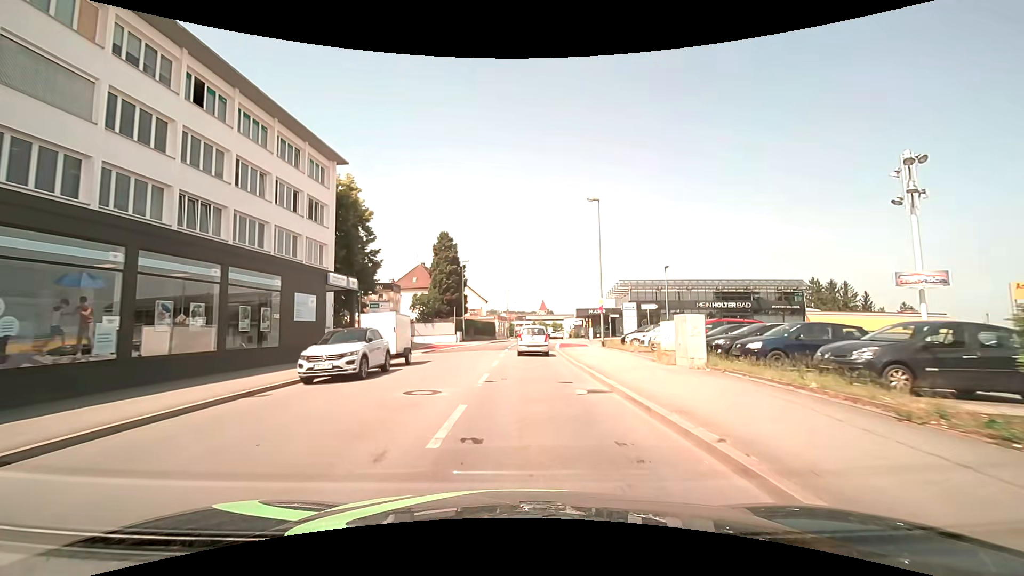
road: tertiary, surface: asphalt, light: Day
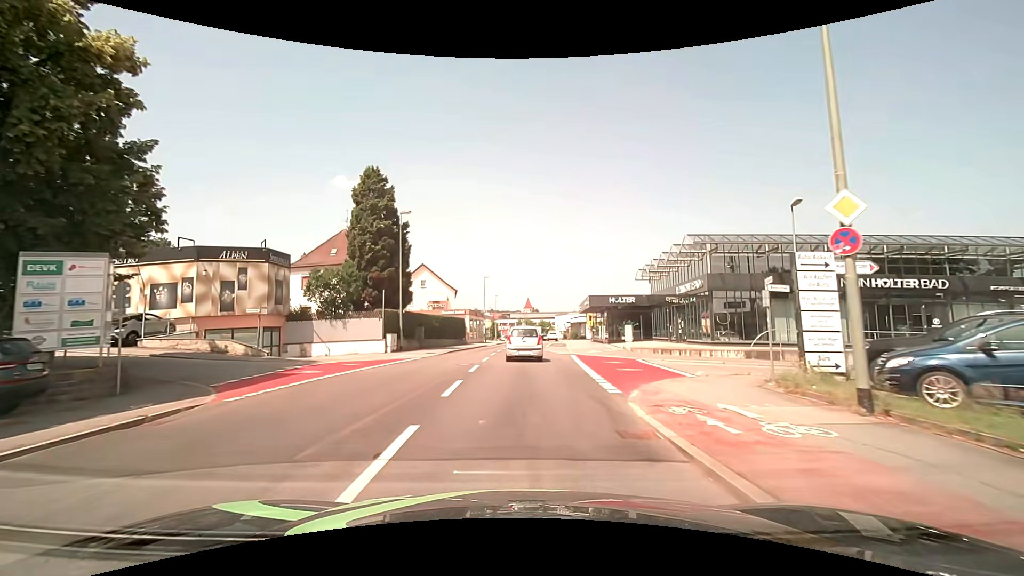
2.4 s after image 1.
(+0.5, +26.0) m; +2°
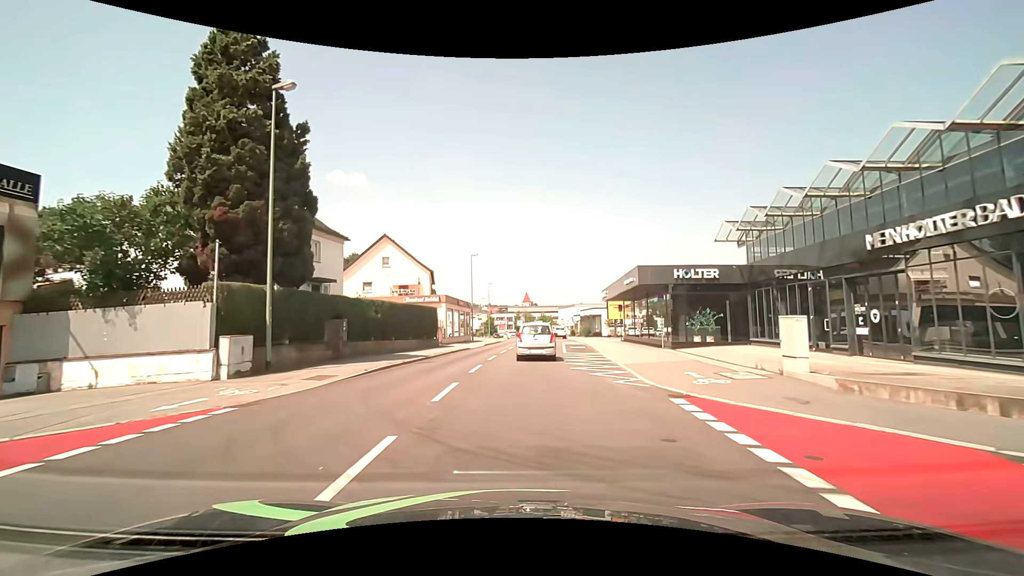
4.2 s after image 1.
(+0.1, +18.7) m; +1°
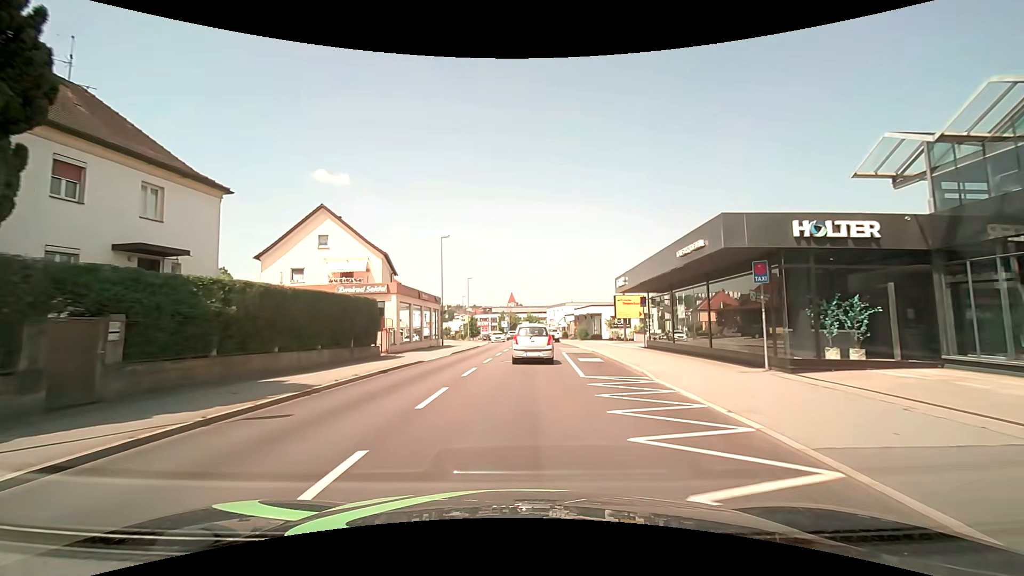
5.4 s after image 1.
(+0.1, +12.5) m; +2°
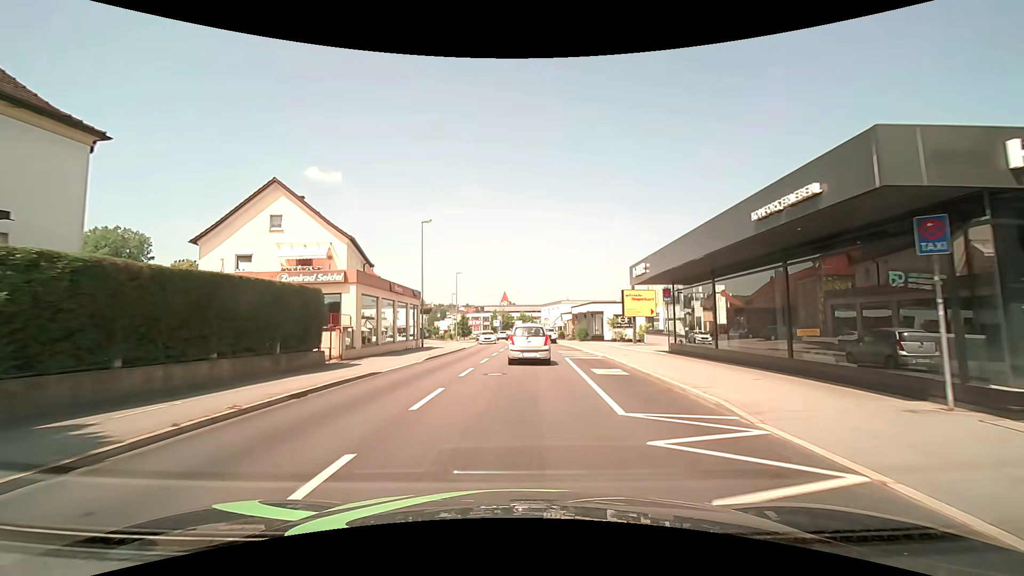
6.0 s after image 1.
(0.0, +6.2) m; +1°
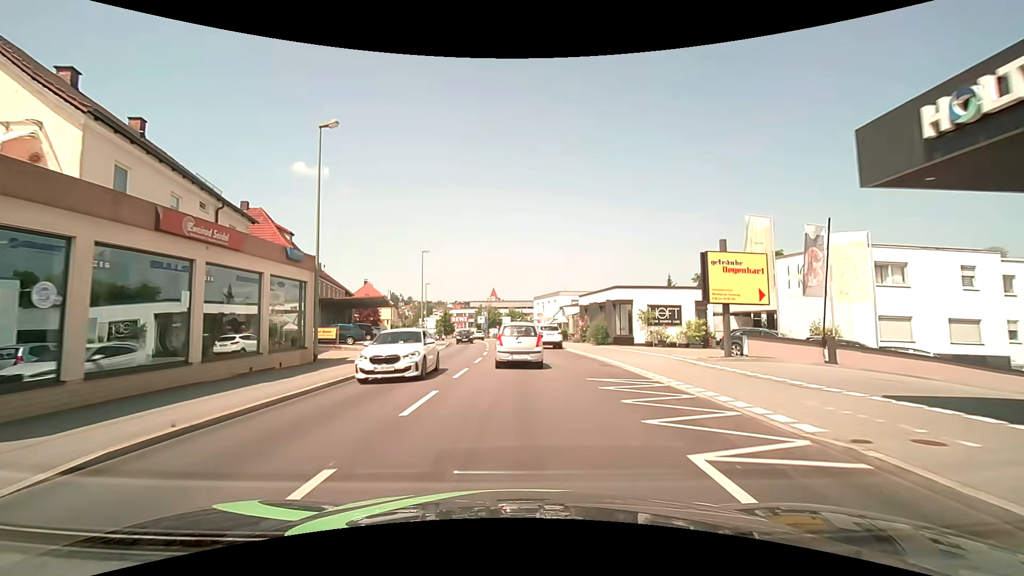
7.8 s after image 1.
(+0.1, +18.6) m; +1°
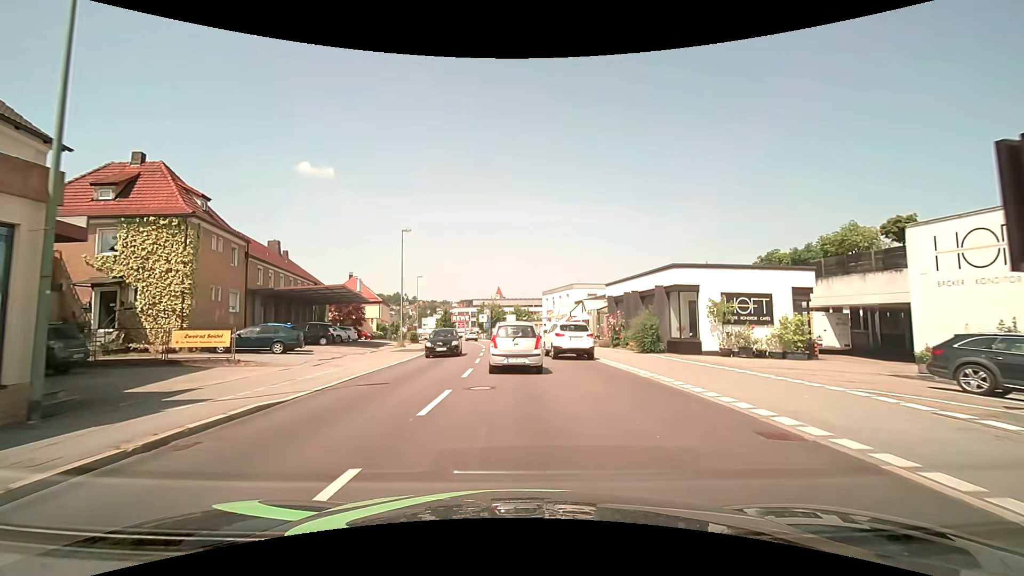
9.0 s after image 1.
(0.0, +11.9) m; 0°
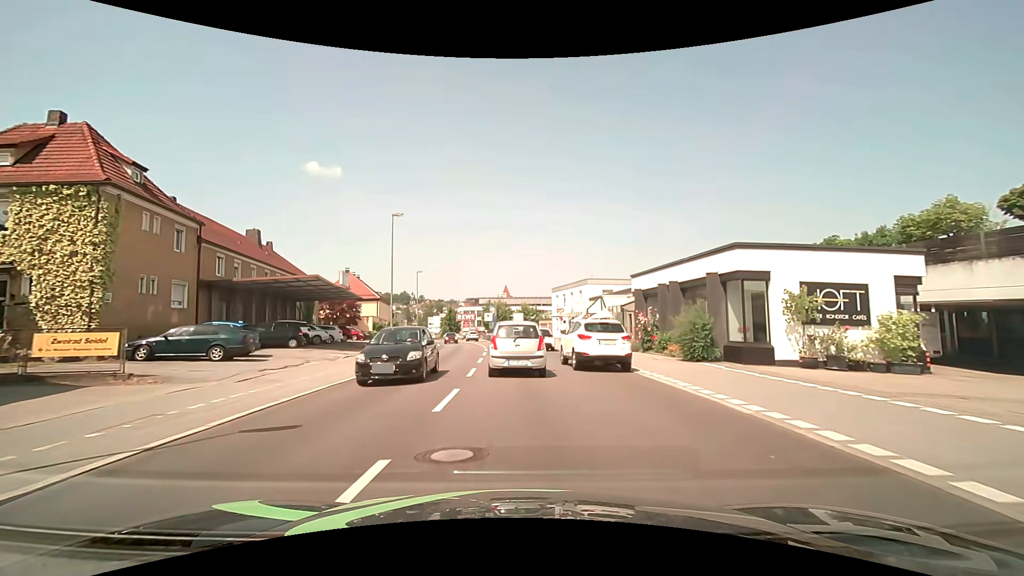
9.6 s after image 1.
(0.0, +5.8) m; -1°
(0, +10) (0, +20) (-1, +30) (-2, +40) (-2, +50) (-3, +60) (-5, +70) (-6, +80) (-8, +89) (-11, +99) m
